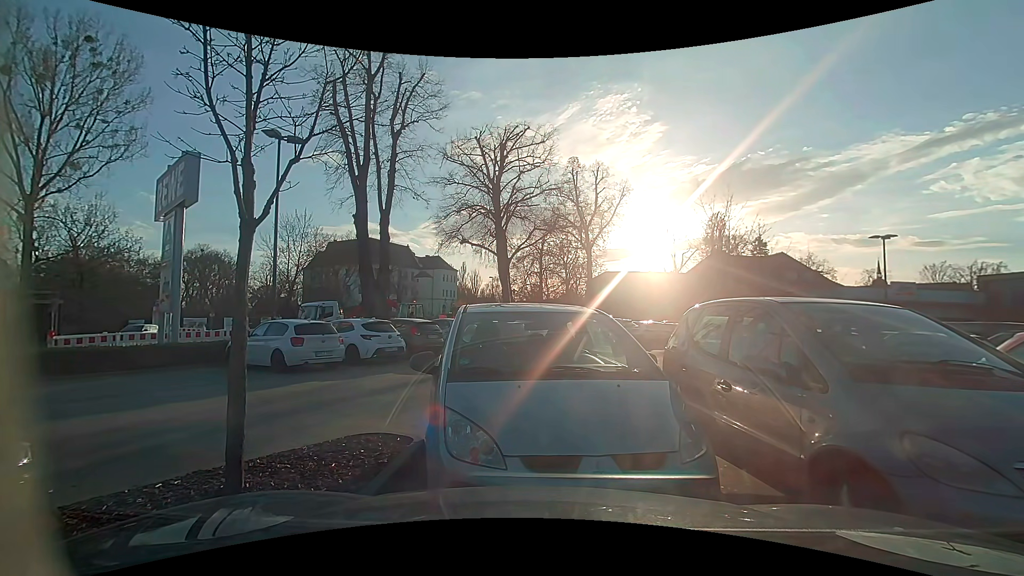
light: Day
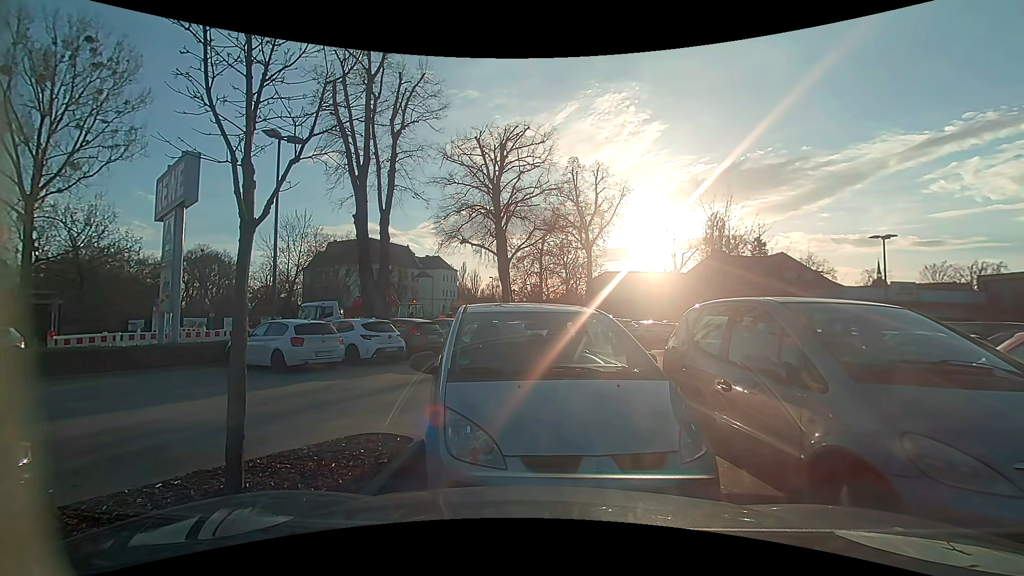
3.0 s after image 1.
(0.0, 0.0) m; 0°
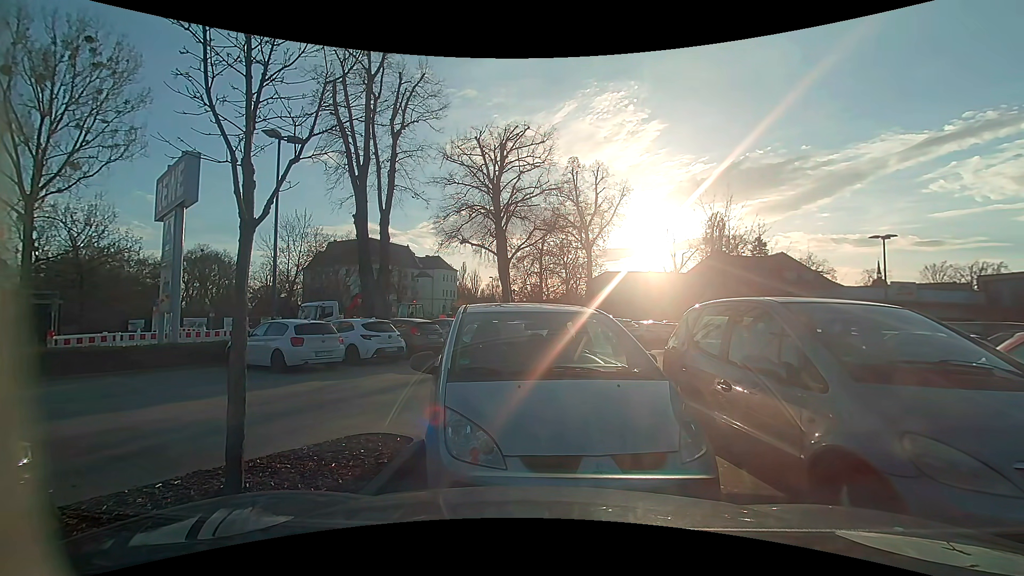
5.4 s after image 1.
(0.0, 0.0) m; 0°
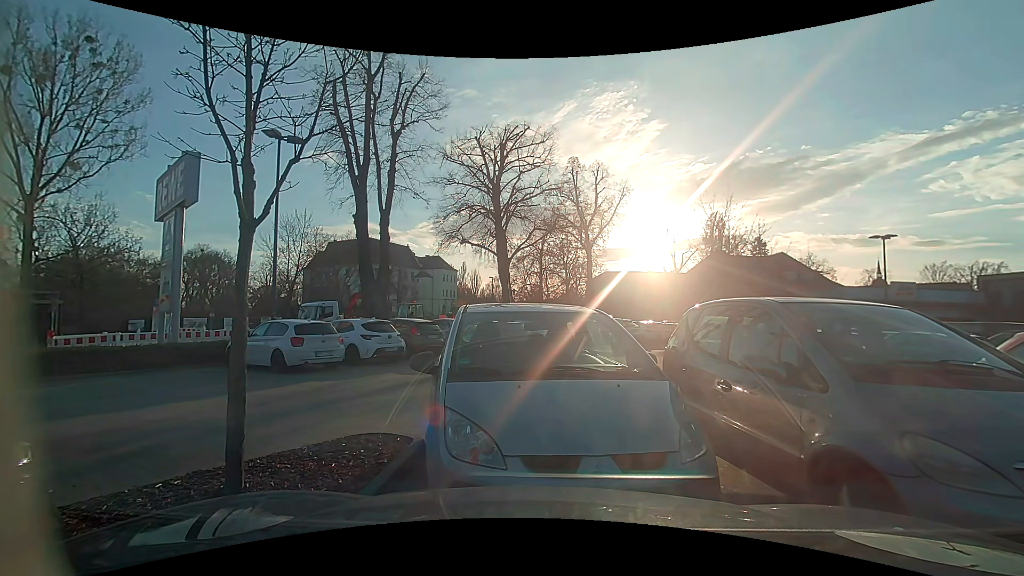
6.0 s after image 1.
(0.0, 0.0) m; 0°
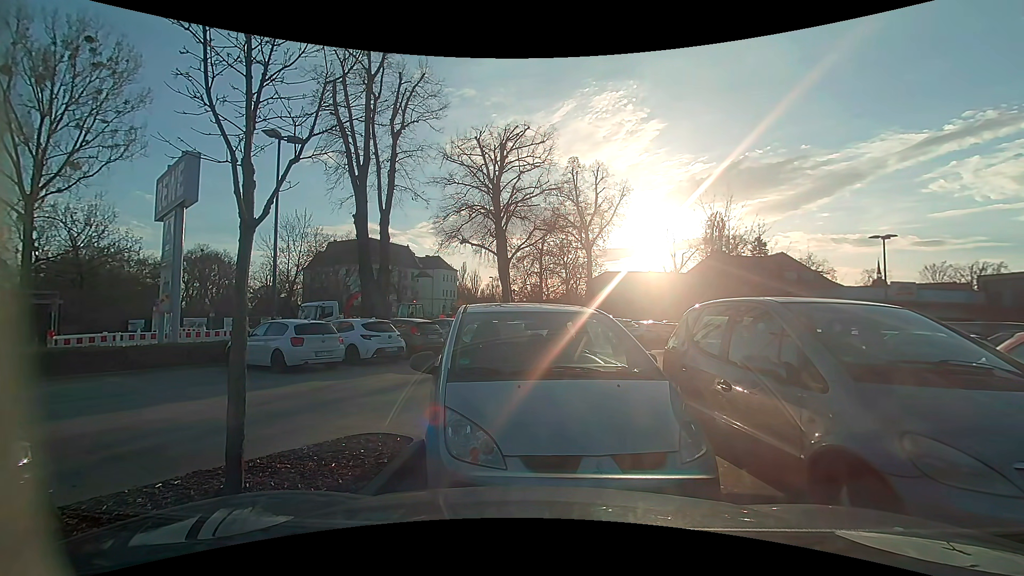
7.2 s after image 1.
(0.0, 0.0) m; 0°
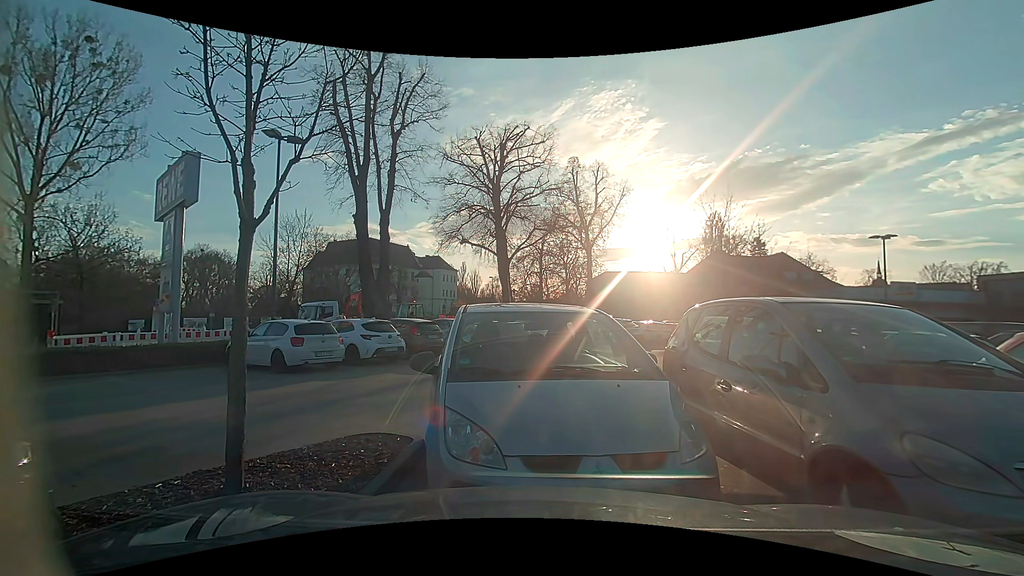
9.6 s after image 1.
(0.0, 0.0) m; 0°
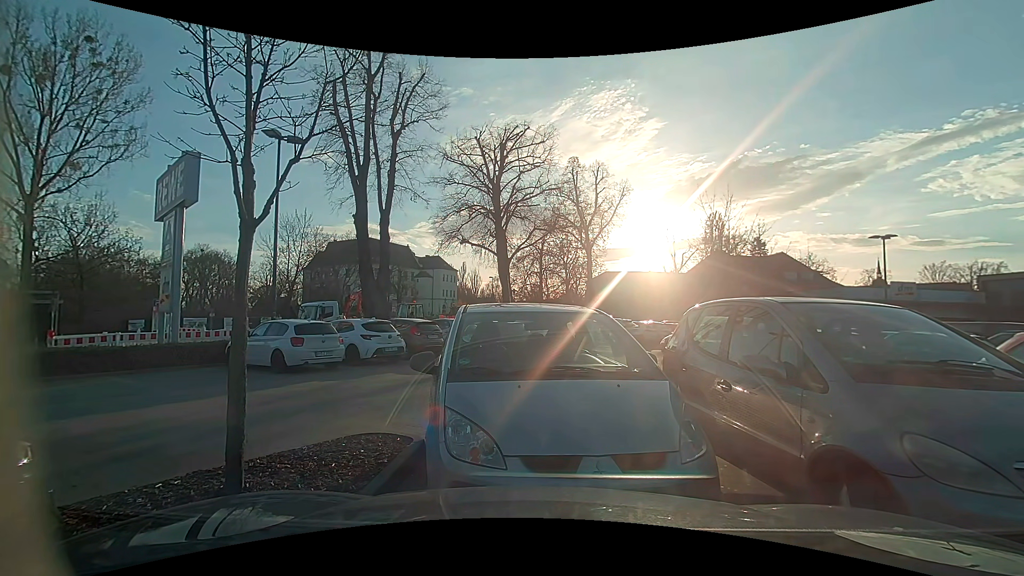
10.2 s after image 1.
(0.0, 0.0) m; 0°
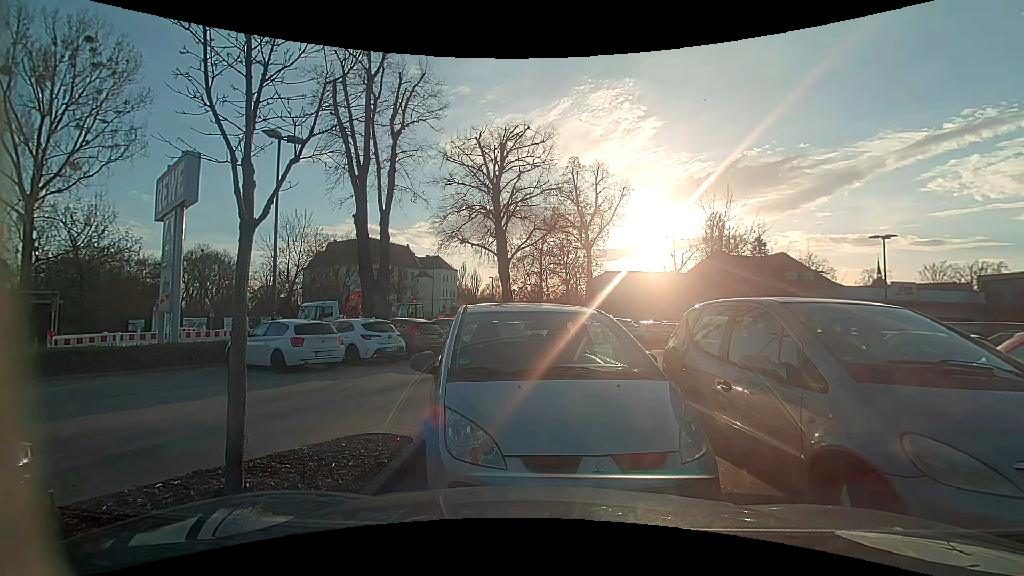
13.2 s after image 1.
(0.0, 0.0) m; 0°
